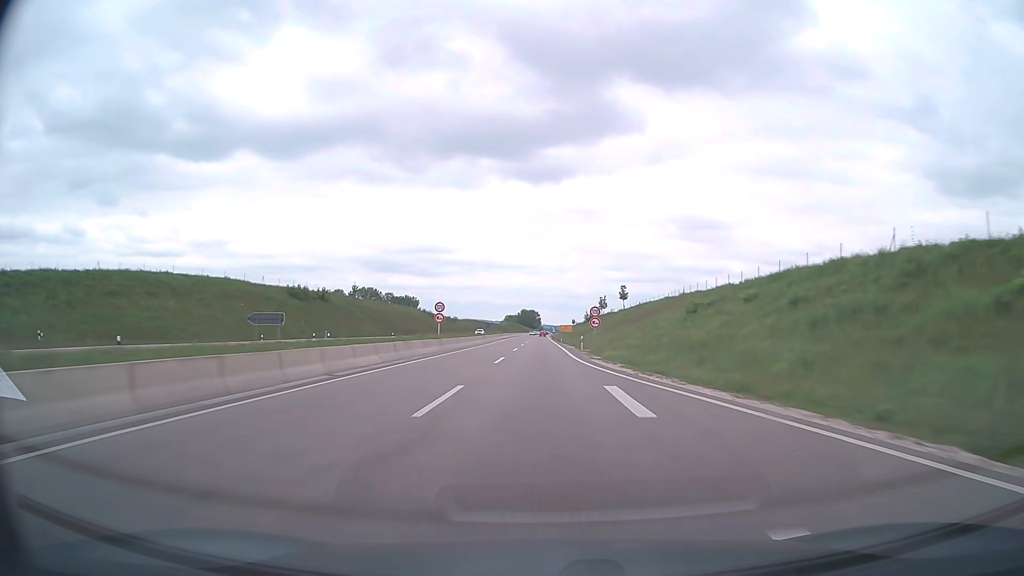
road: trunk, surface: asphalt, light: Day
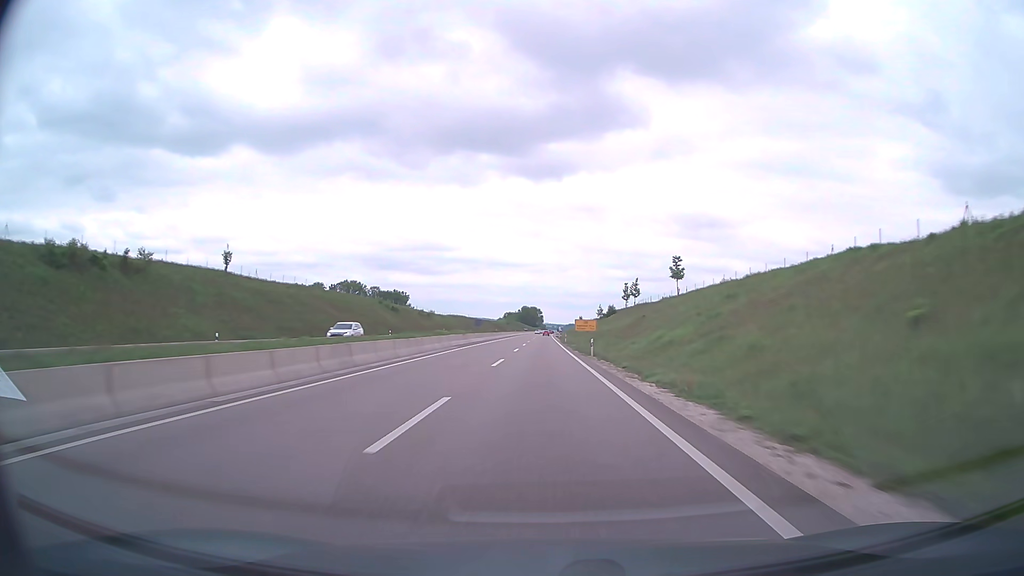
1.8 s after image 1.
(-0.2, +57.1) m; 0°
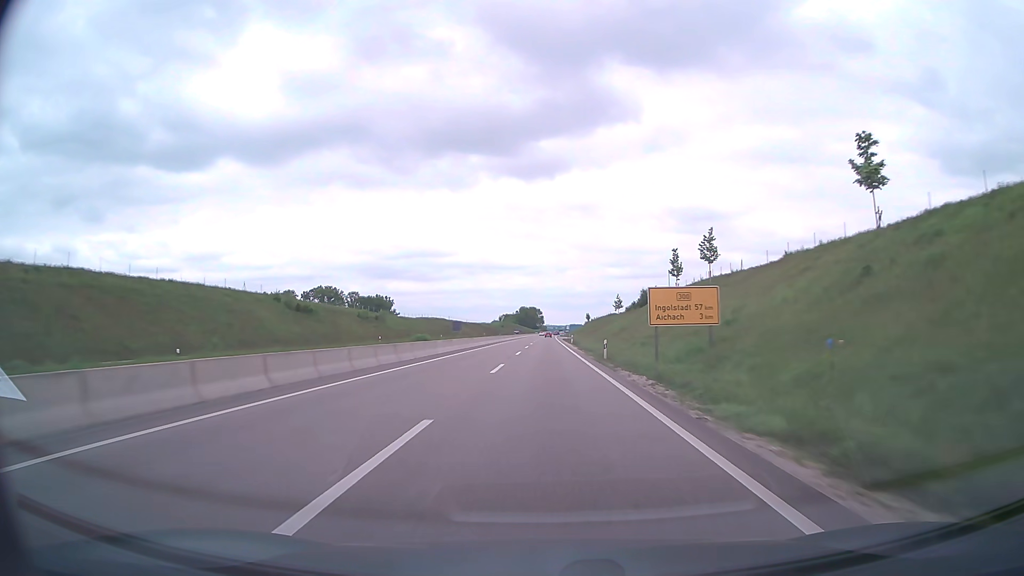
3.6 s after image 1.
(0.0, +57.2) m; 0°
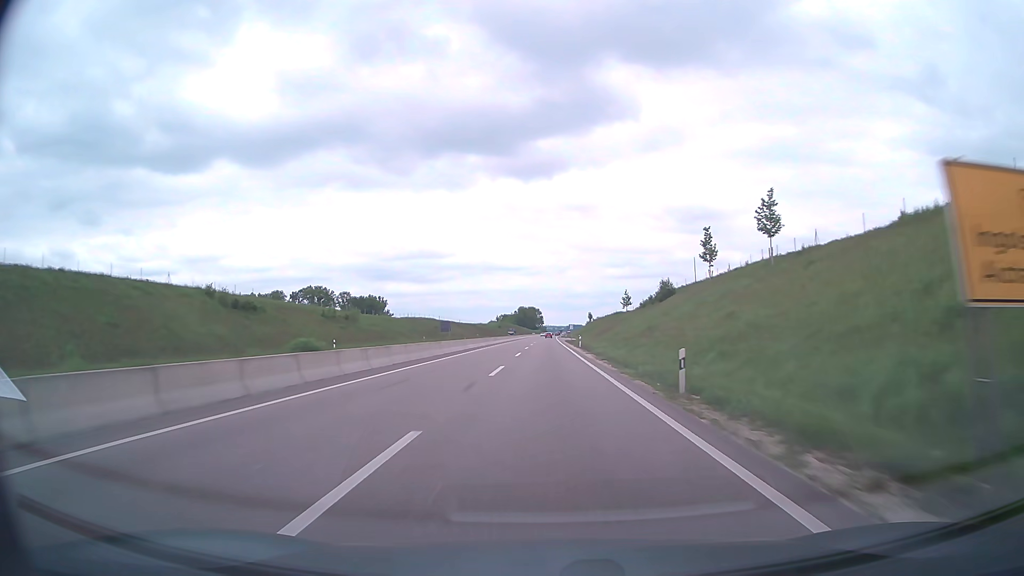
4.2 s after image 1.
(0.0, +19.1) m; 0°
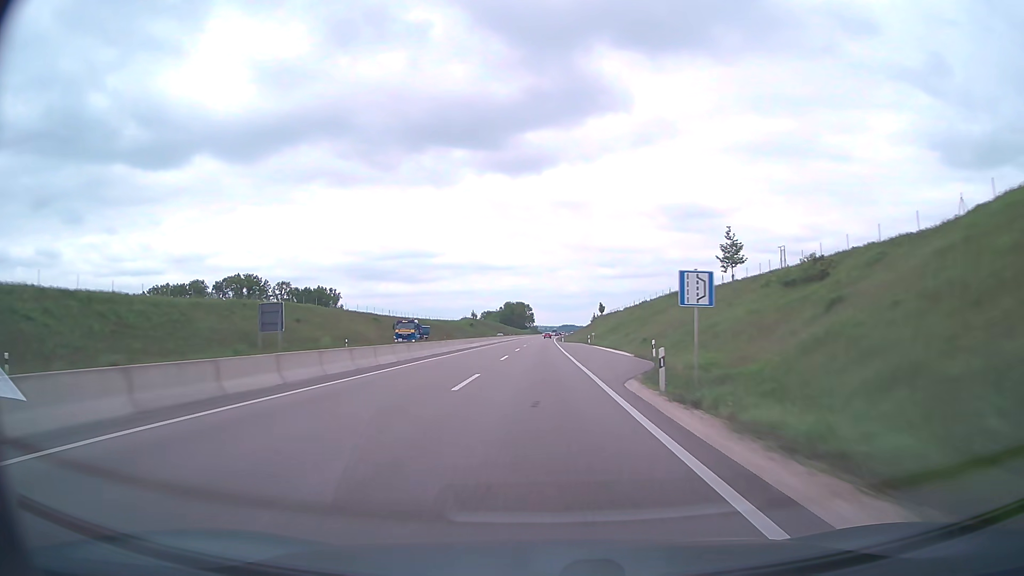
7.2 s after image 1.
(+0.7, +95.3) m; +1°
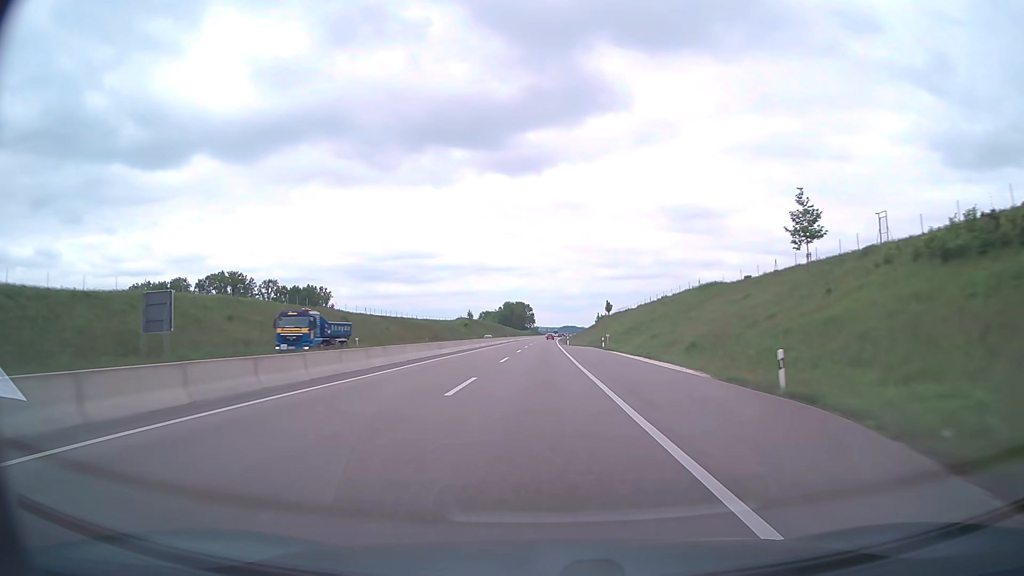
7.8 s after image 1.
(0.0, +19.1) m; 0°
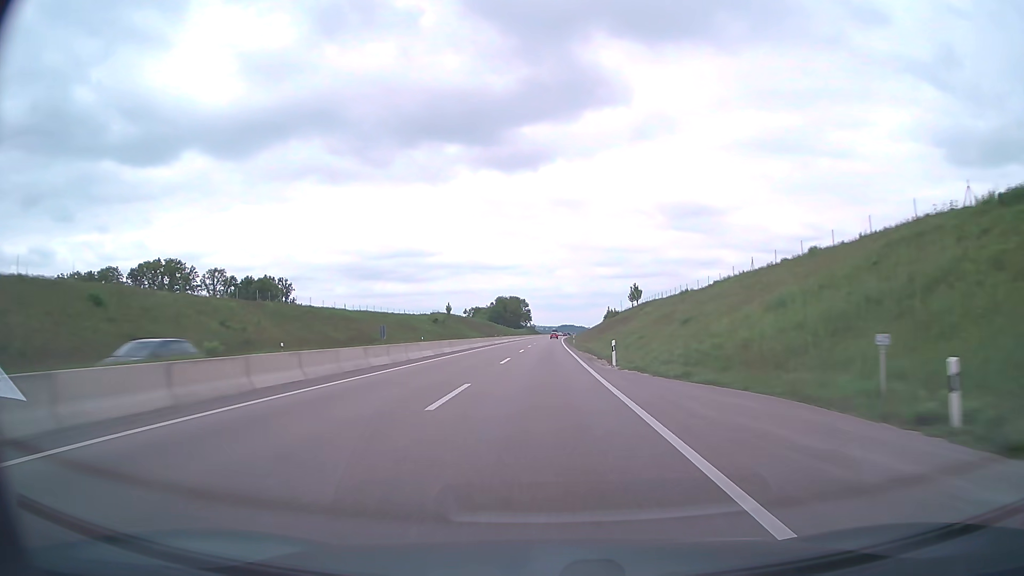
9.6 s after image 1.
(0.0, +57.2) m; 0°
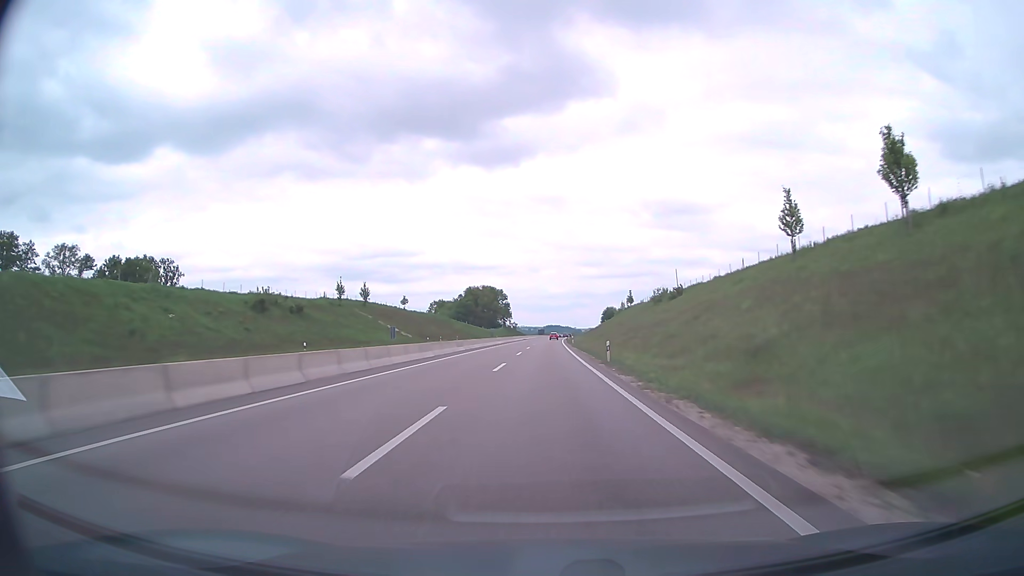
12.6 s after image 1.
(+0.9, +95.3) m; +1°
(0, +10) (0, +20) (0, +30) (0, +40) (0, +50) (0, +60) (+1, +70) (+1, +80) (+1, +90) (+1, +100) m
